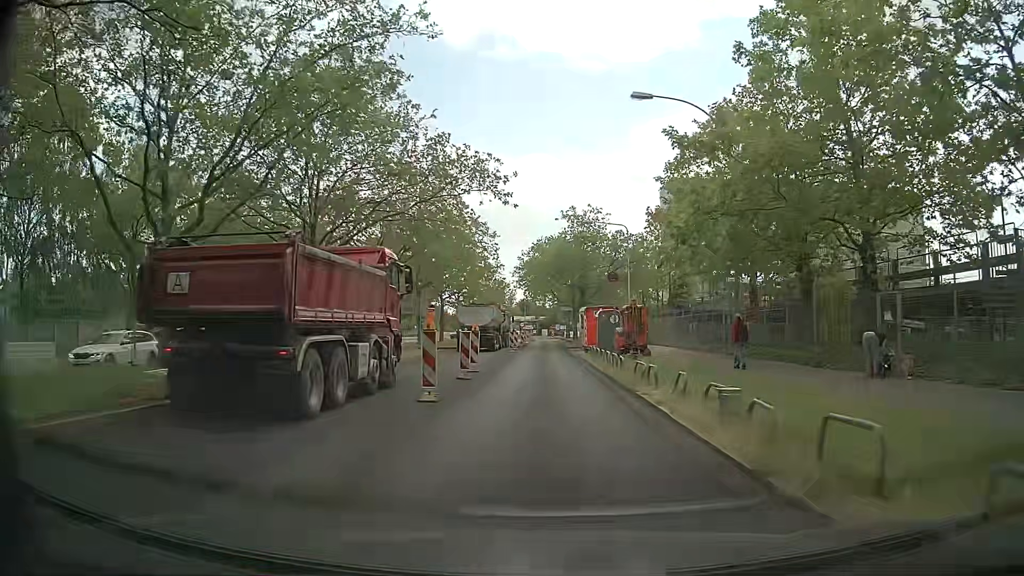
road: secondary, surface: asphalt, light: Day
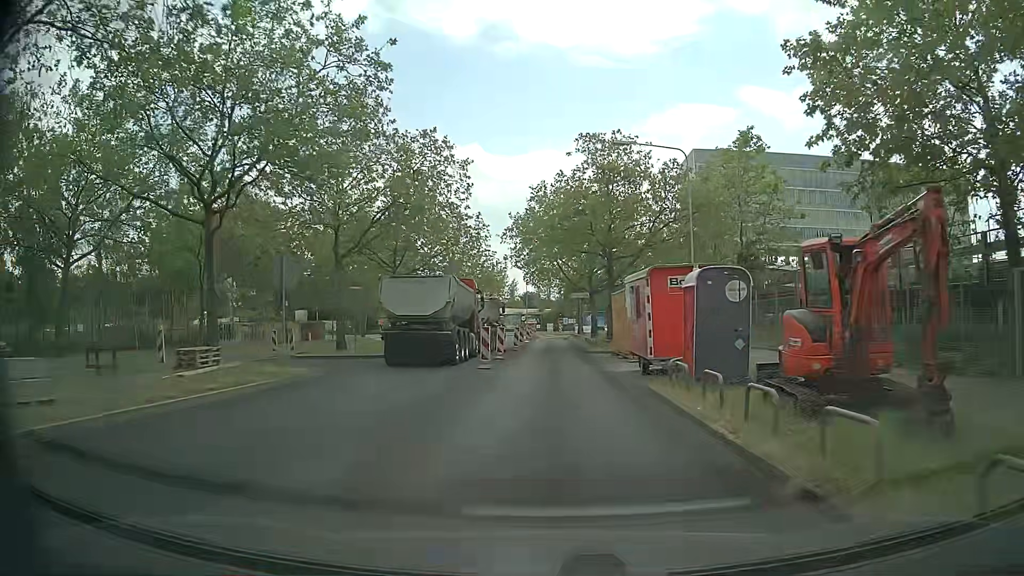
(-0.2, +21.7) m; -1°
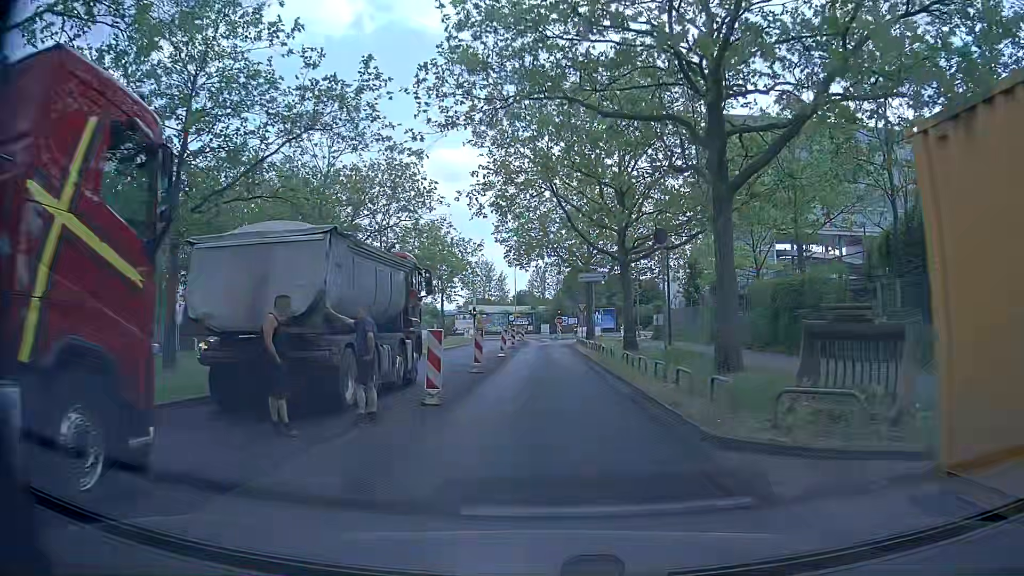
(+0.3, +25.8) m; 0°
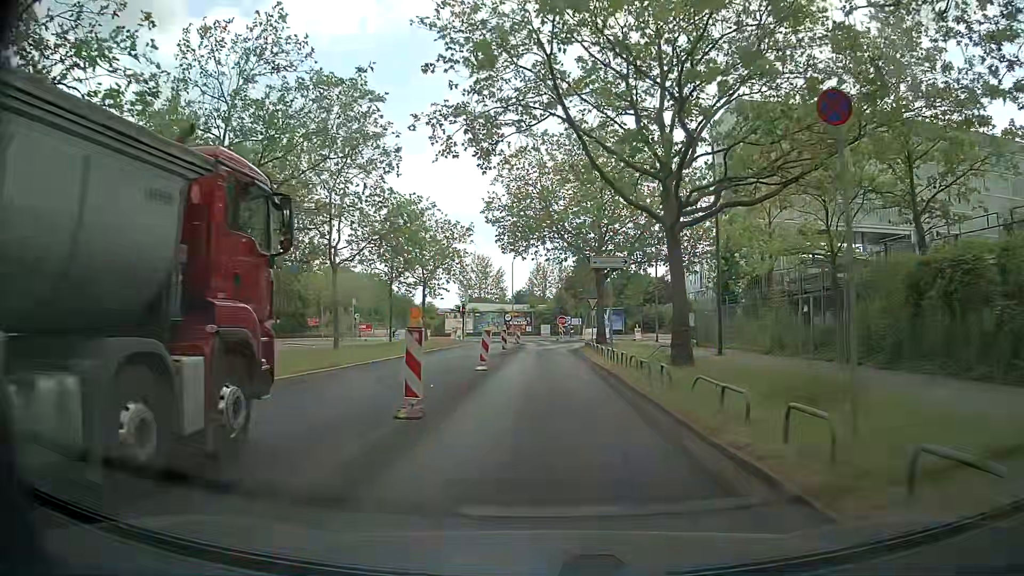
(0.0, +10.2) m; 0°
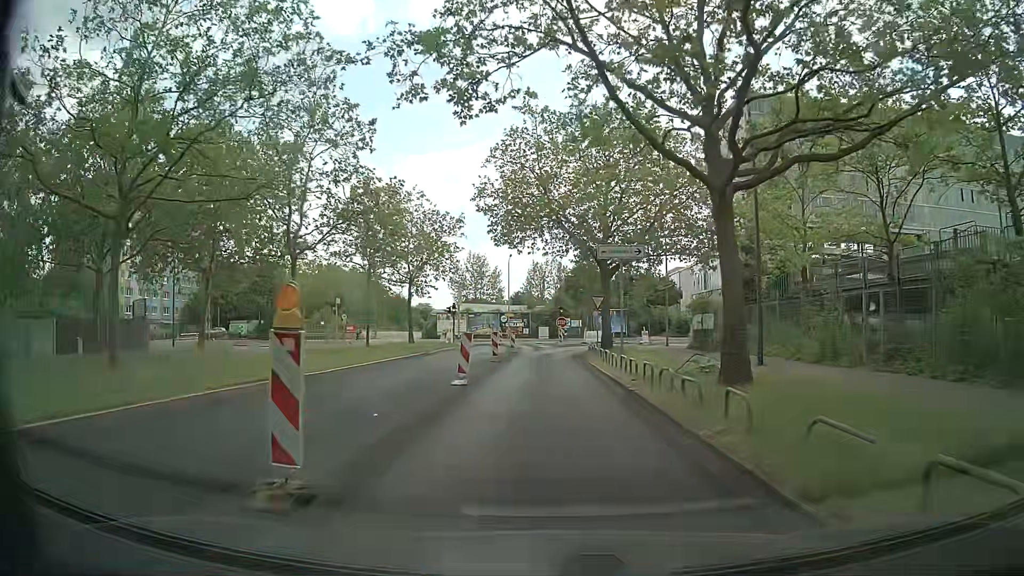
(0.0, +5.1) m; +1°
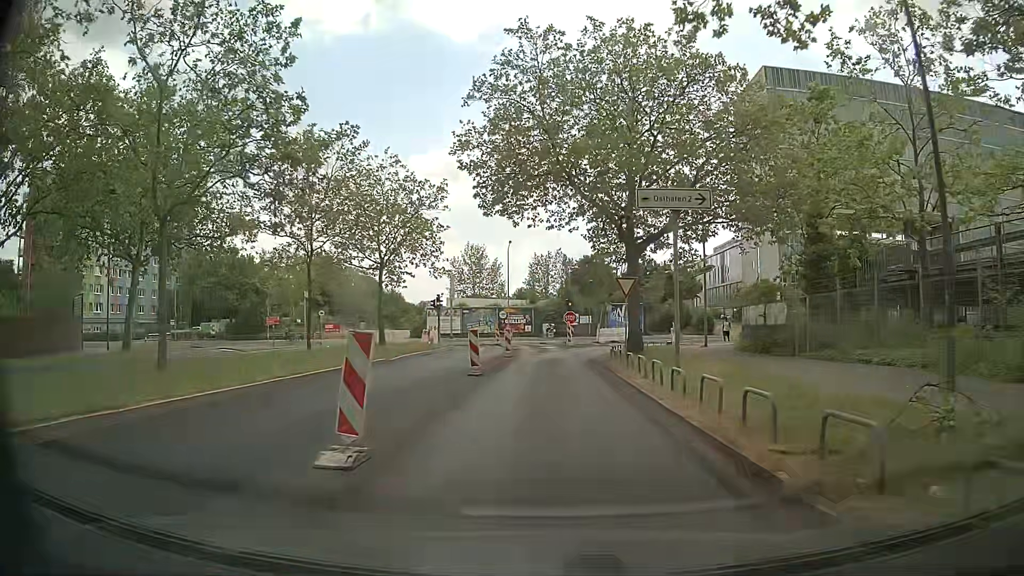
(-0.2, +10.1) m; -2°
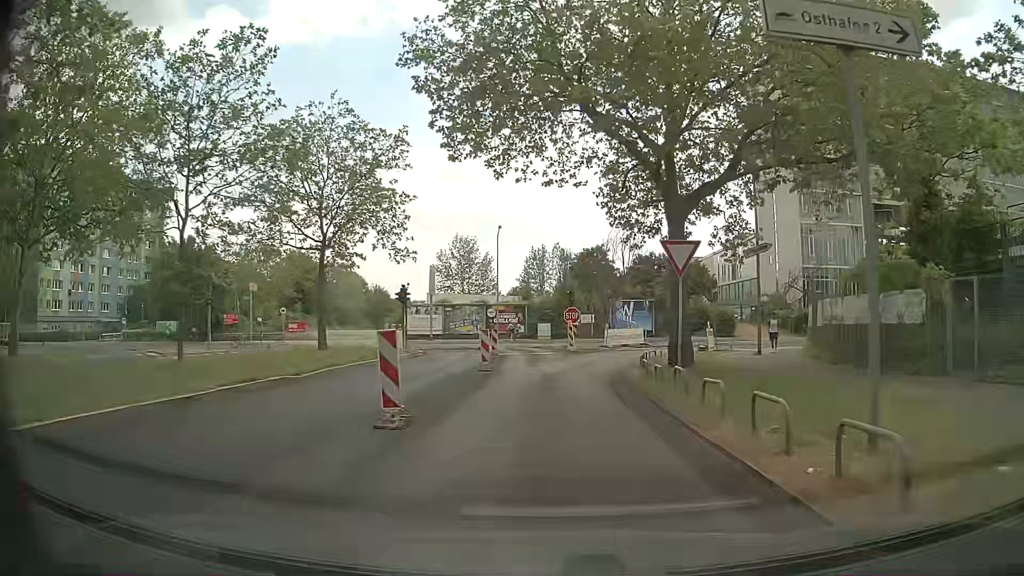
(+0.2, +10.0) m; +1°
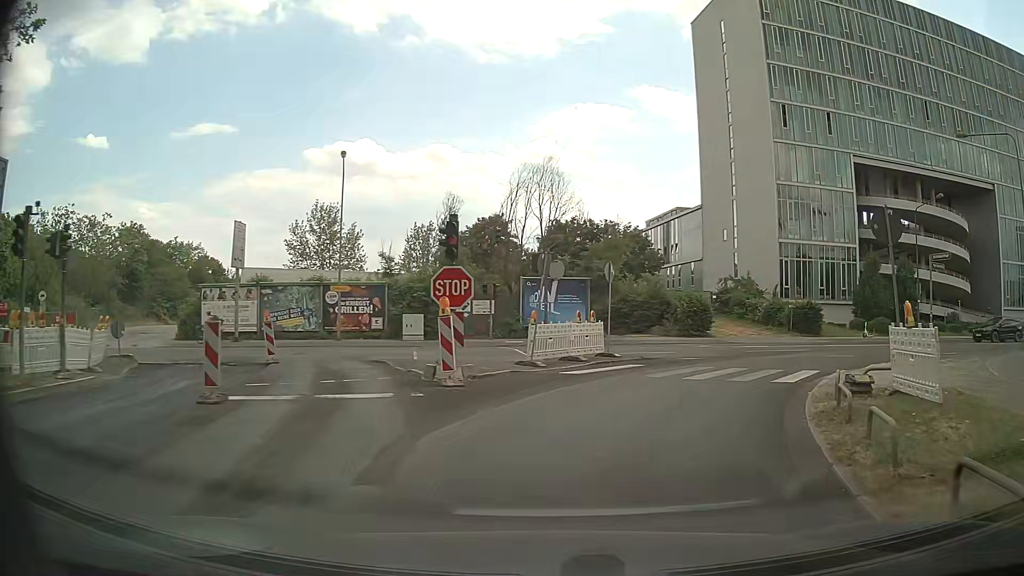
(+0.8, +23.1) m; +8°
(+1, +10) (+6, +19) (+13, +25) (+23, +29) (+33, +30) (+43, +32) (+52, +33) (+62, +34) (+72, +35) (+82, +37) m
